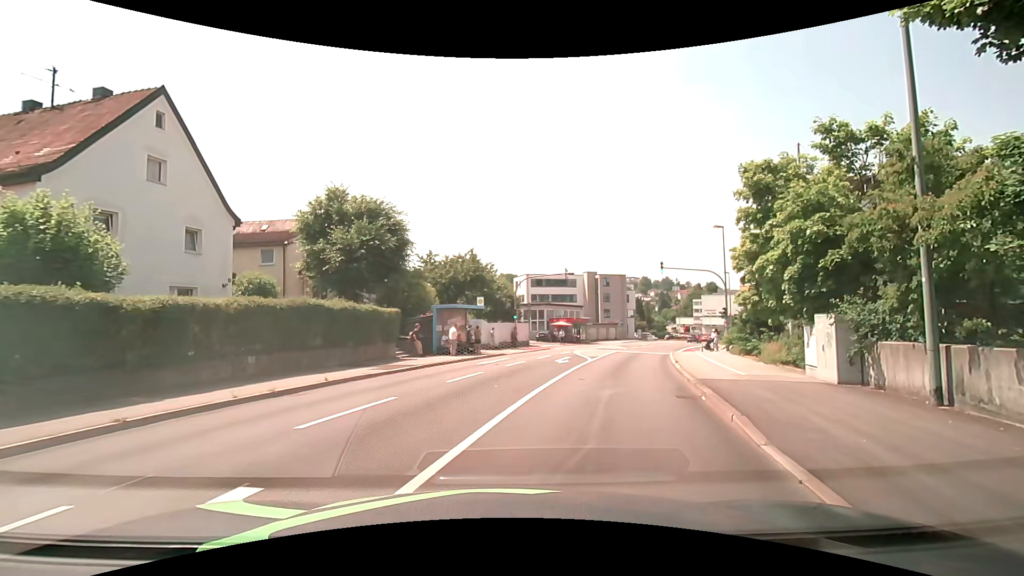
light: Day
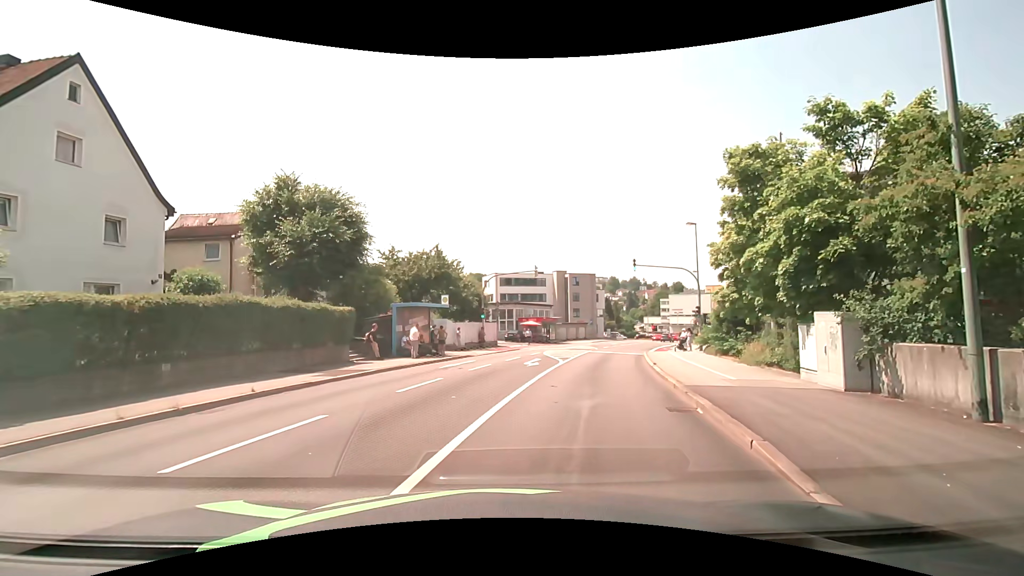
(+0.1, +1.8) m; +5°
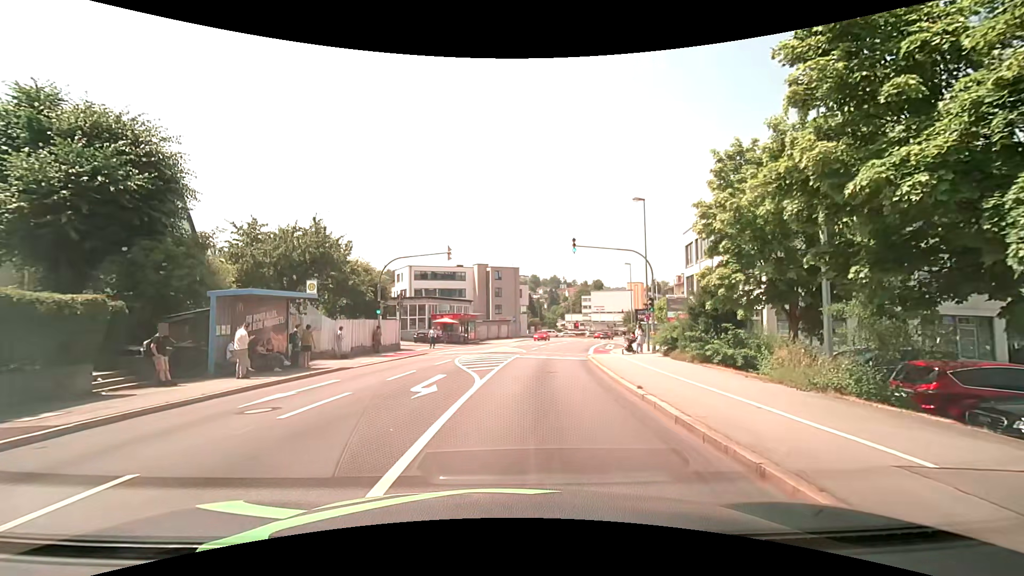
(+0.7, +8.6) m; +9°
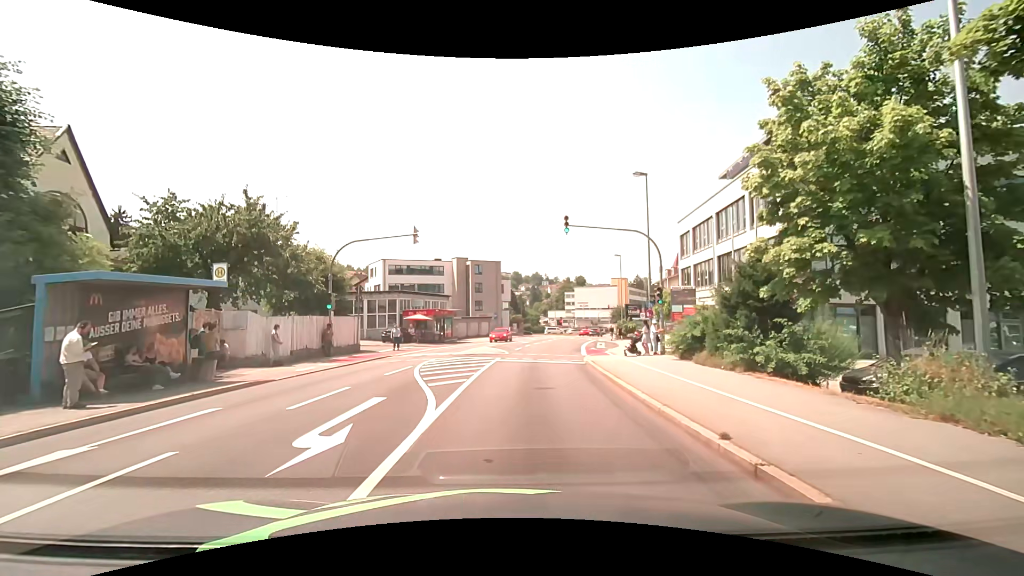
(+0.1, +5.1) m; +2°
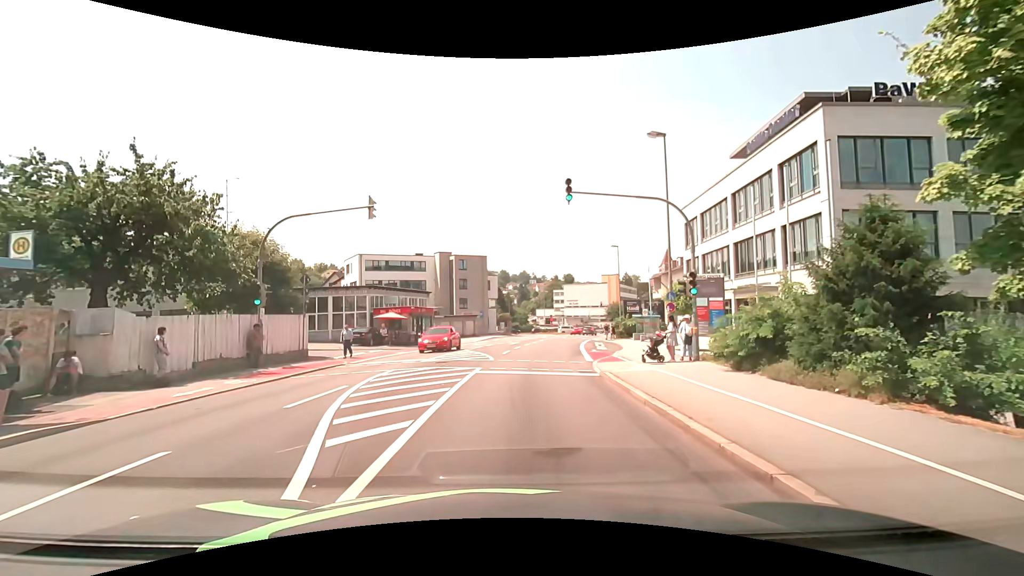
(+0.1, +5.9) m; +1°
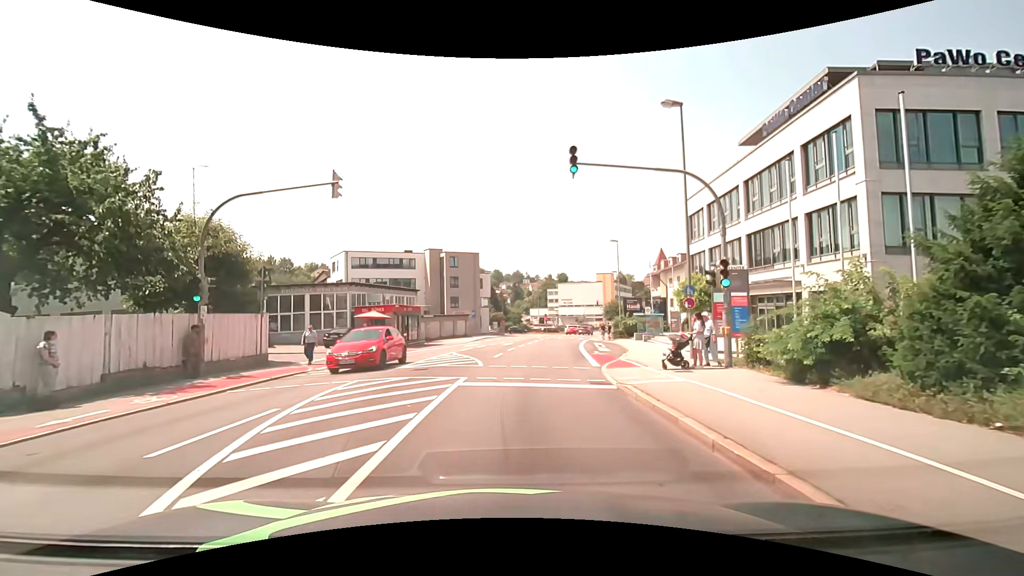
(0.0, +3.2) m; 0°
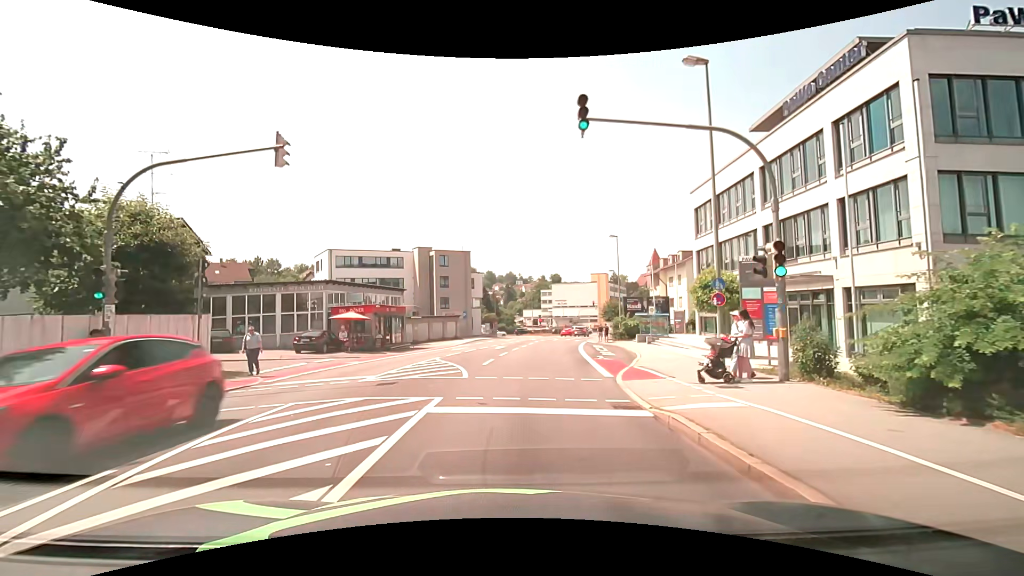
(+0.1, +3.4) m; +1°
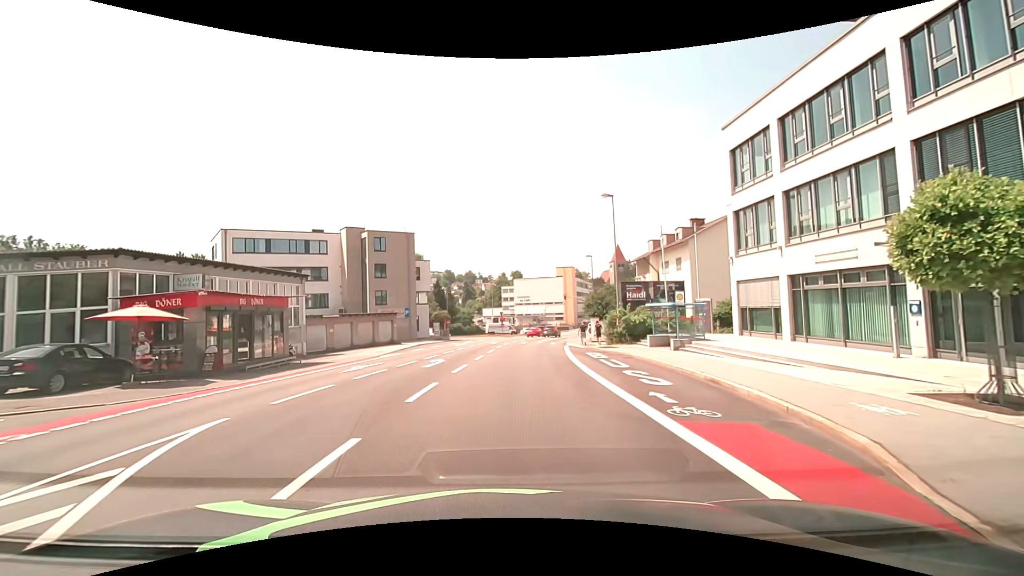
(+0.5, +15.0) m; +5°
(0, +10) (0, +20) (+1, +30) (+2, +40) (+3, +50) (+5, +60) (+7, +69) (+10, +79) (+13, +89) (+17, +98) m
